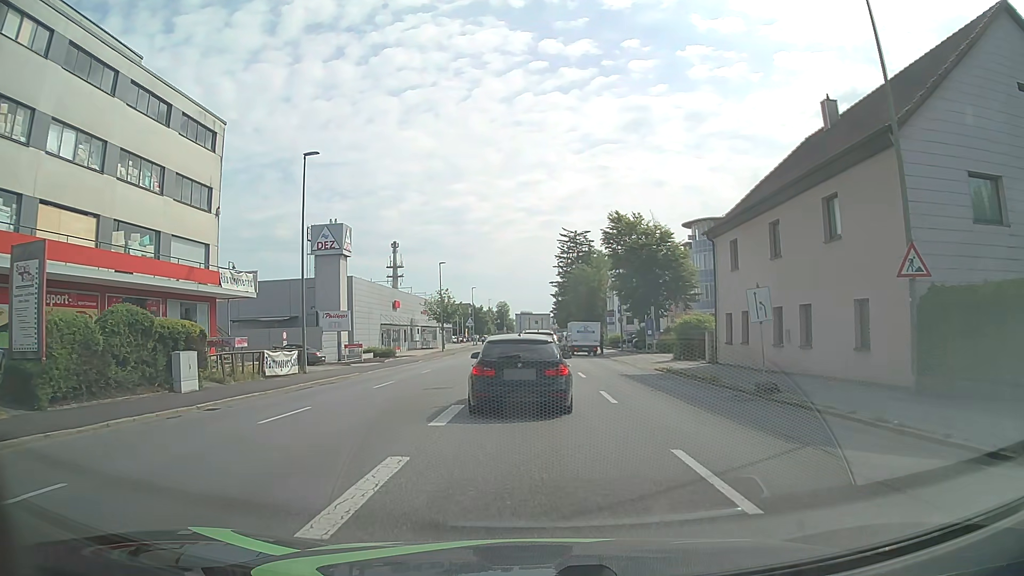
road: tertiary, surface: asphalt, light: Day
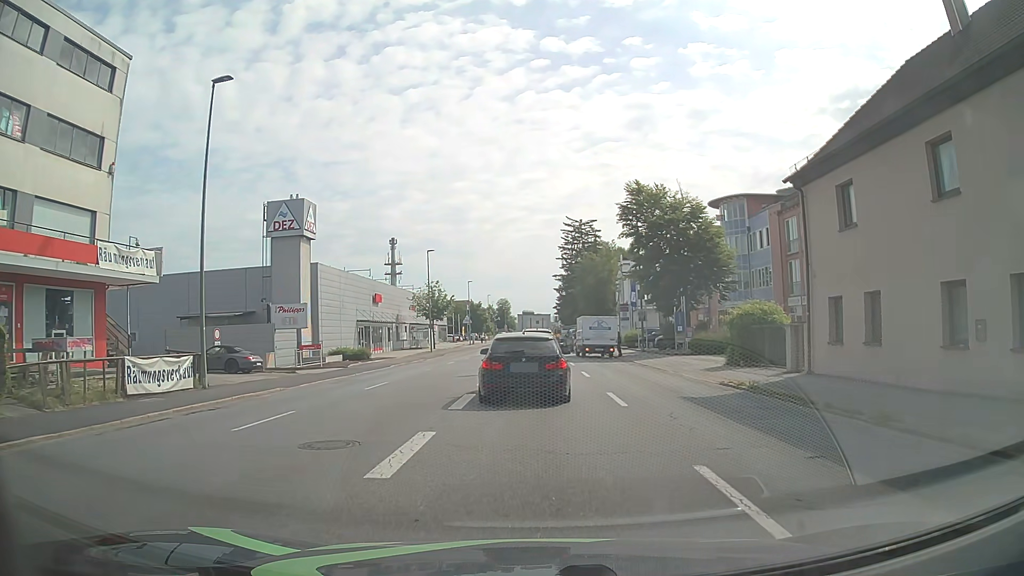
(0.0, +10.2) m; 0°
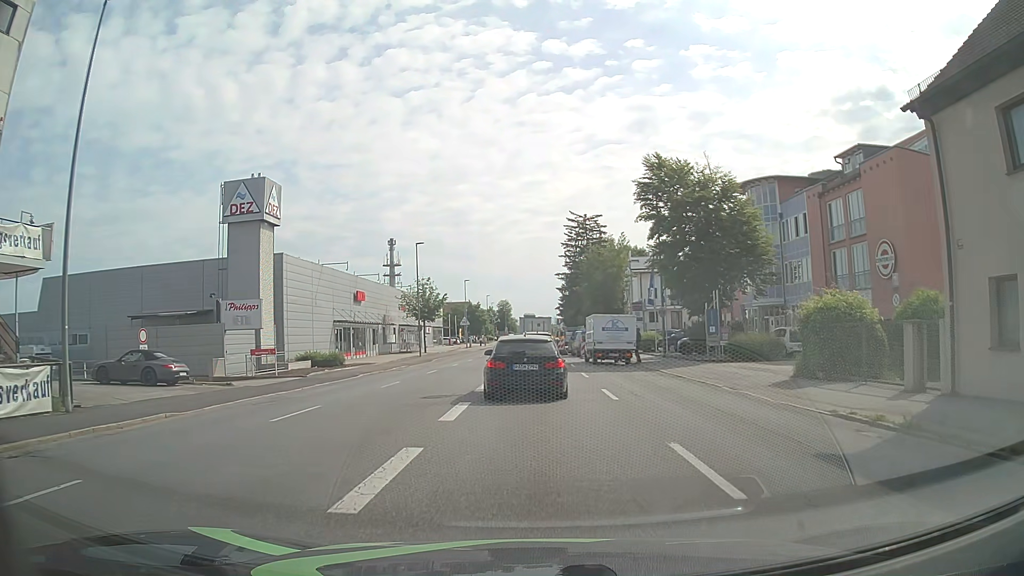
(0.0, +7.4) m; 0°
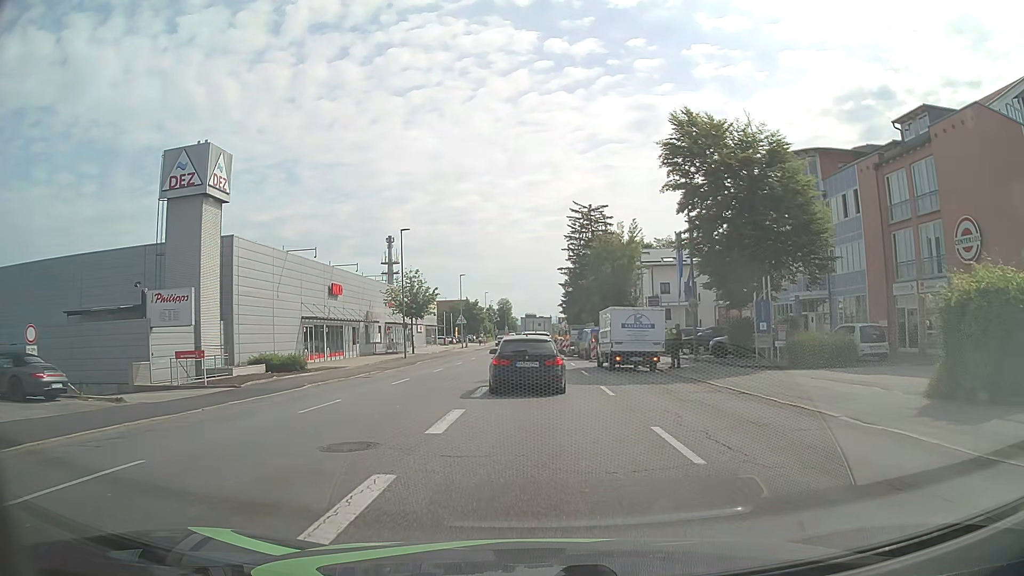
(0.0, +7.6) m; 0°
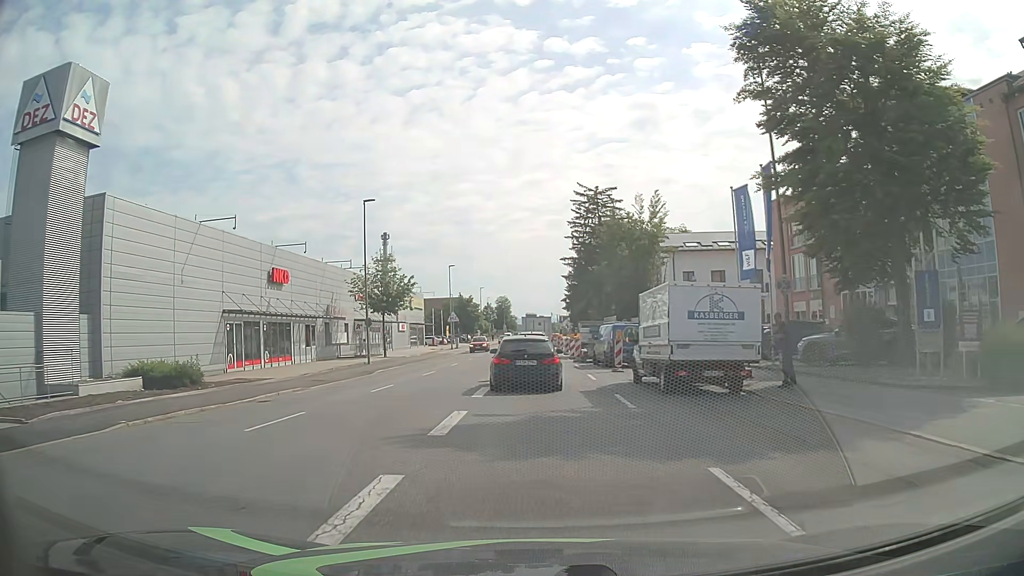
(+0.1, +12.1) m; 0°
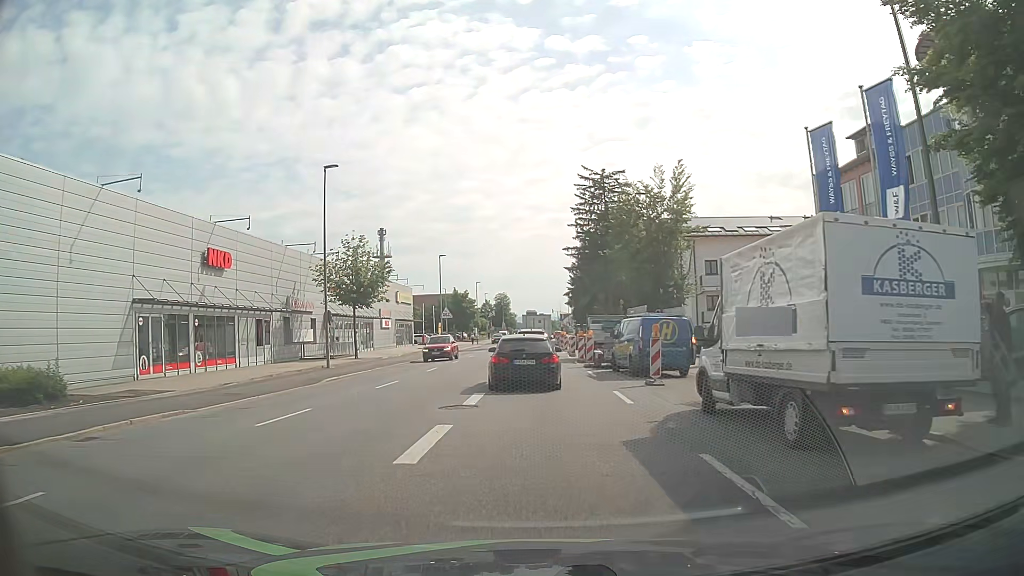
(0.0, +8.5) m; 0°
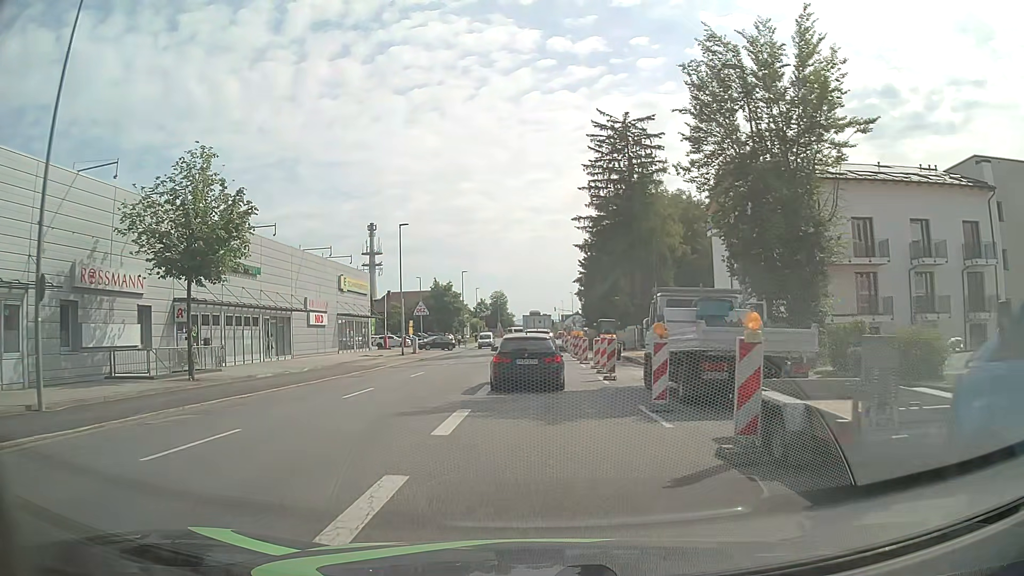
(0.0, +21.8) m; 0°
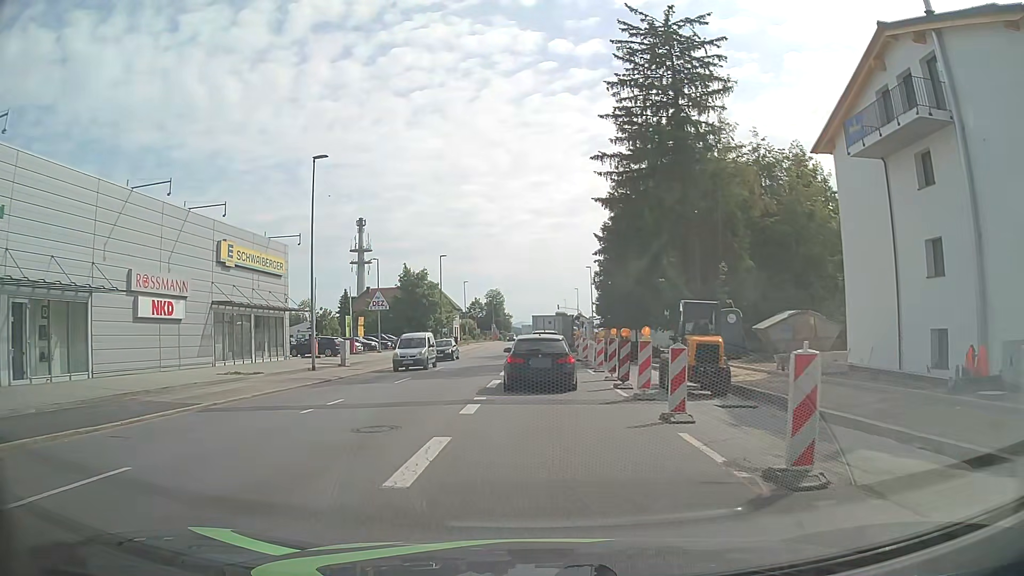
(-0.1, +21.3) m; 0°
(0, +10) (0, +20) (0, +30) (0, +40) (0, +50) (-1, +60) (-2, +70) (-2, +80) (-2, +90) (-2, +100) m
